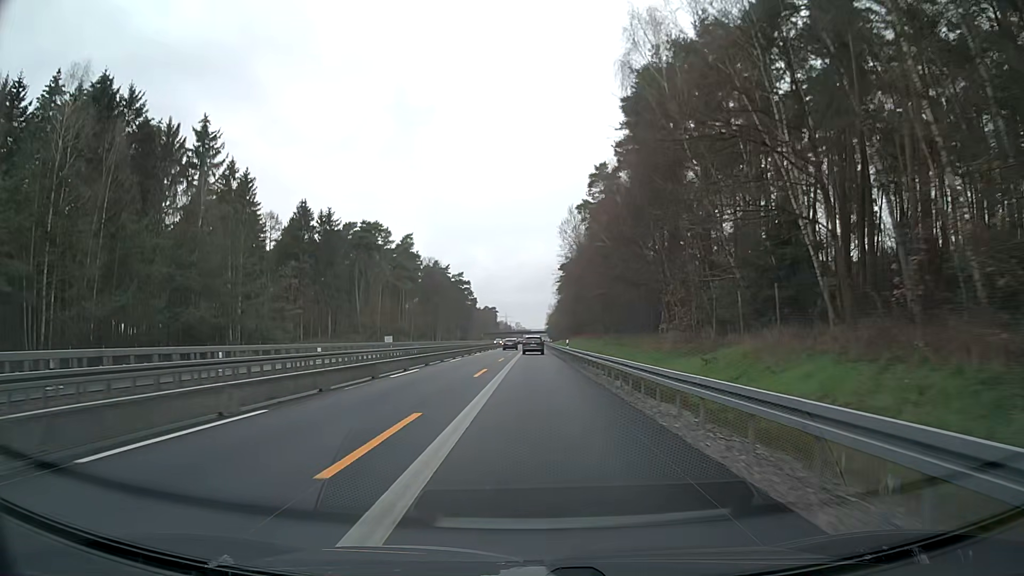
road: motorway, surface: asphalt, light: Day
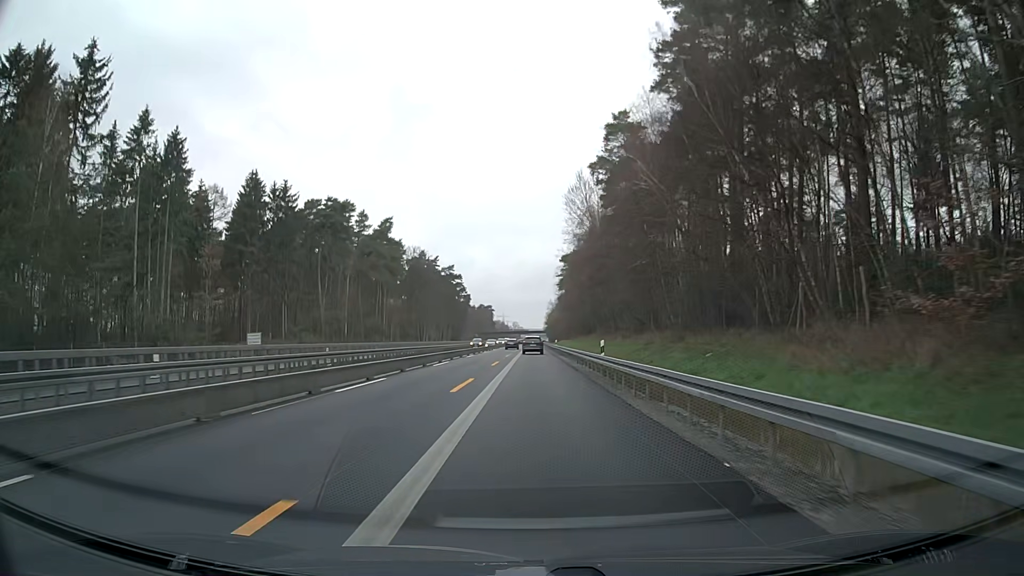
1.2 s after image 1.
(-0.1, +25.0) m; 0°
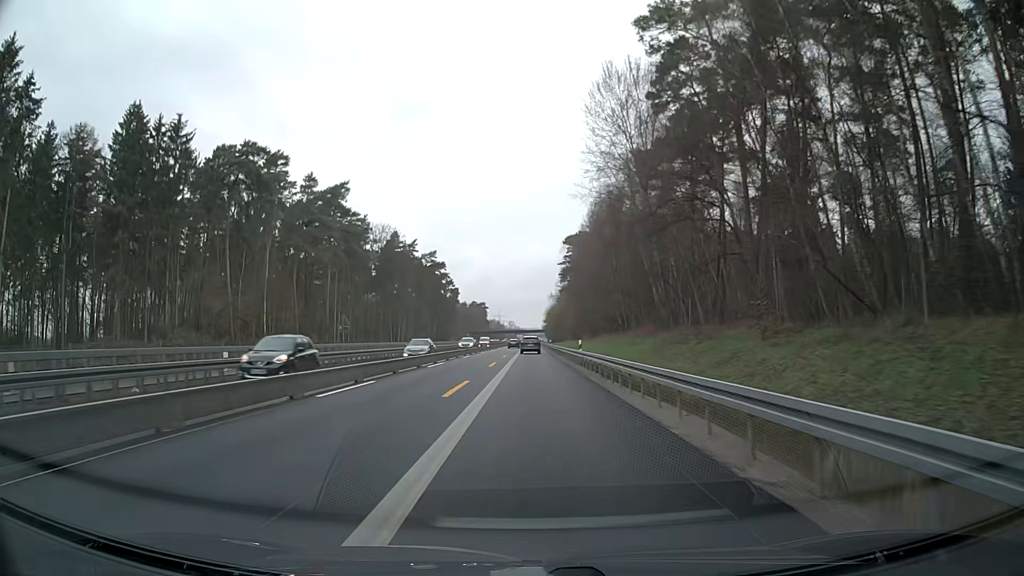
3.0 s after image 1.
(+0.3, +37.5) m; +1°
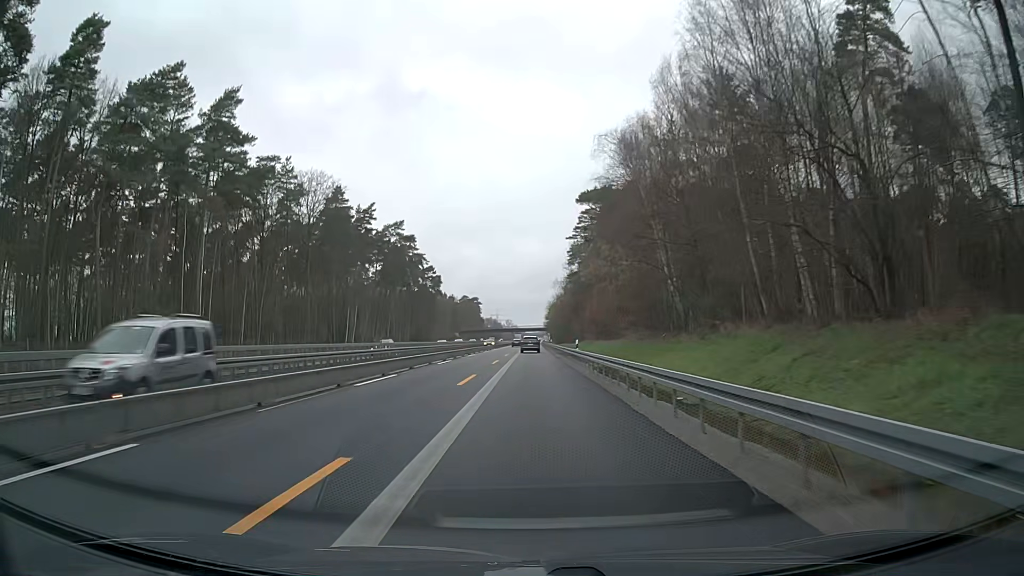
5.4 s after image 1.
(+0.2, +50.1) m; 0°
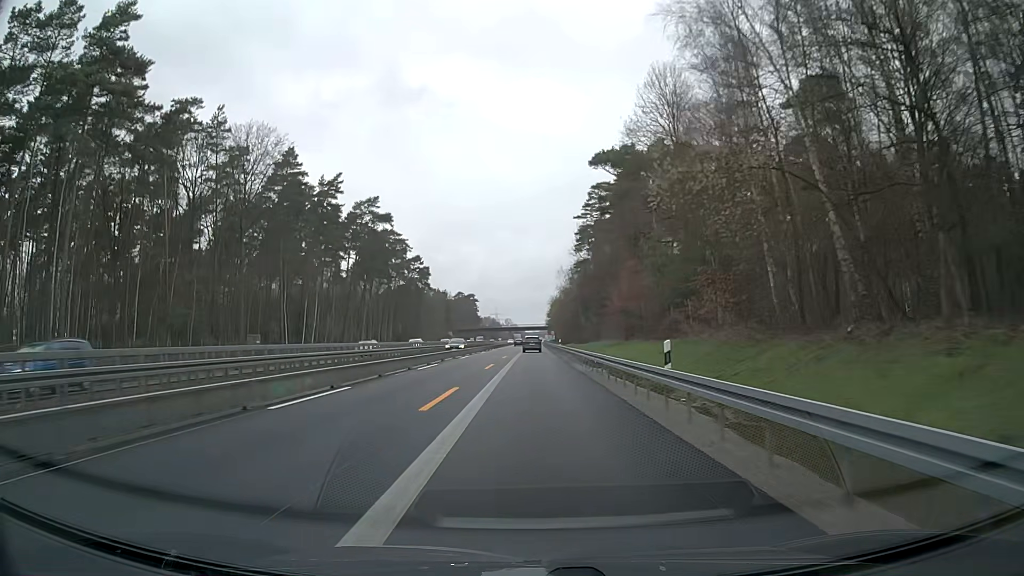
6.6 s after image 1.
(-0.1, +25.0) m; 0°
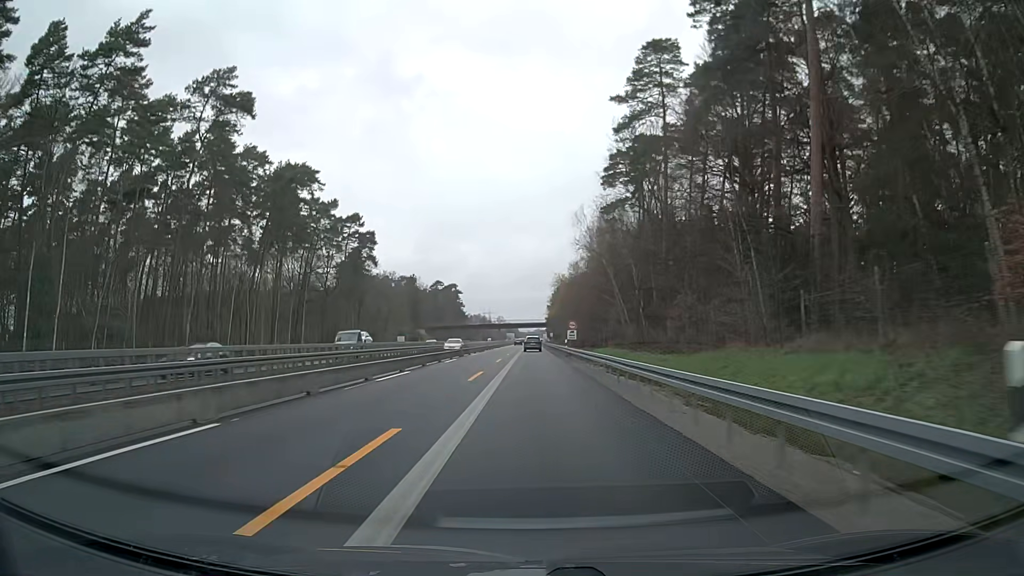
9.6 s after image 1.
(+0.3, +62.5) m; 0°
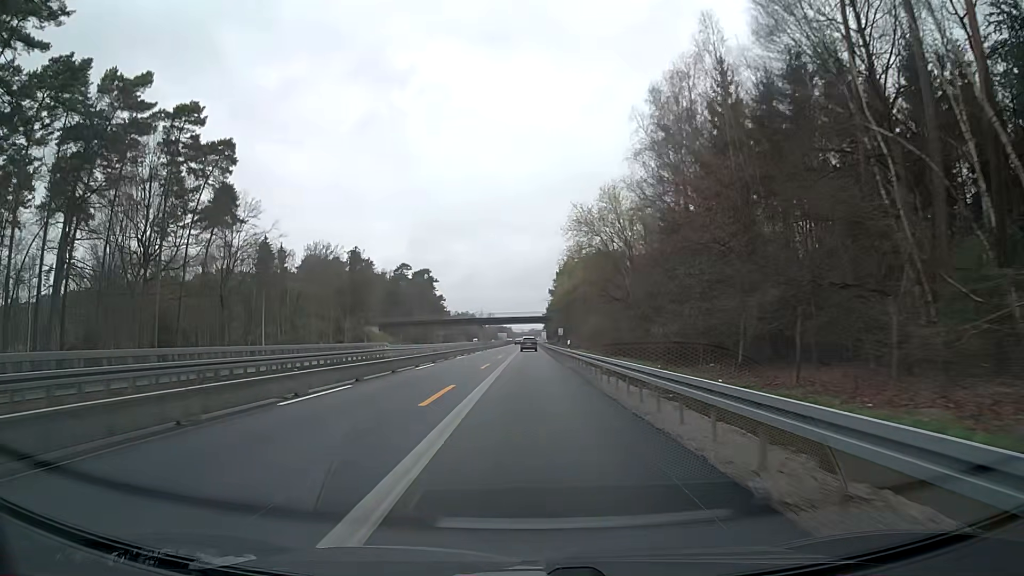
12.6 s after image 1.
(+0.4, +62.5) m; +1°
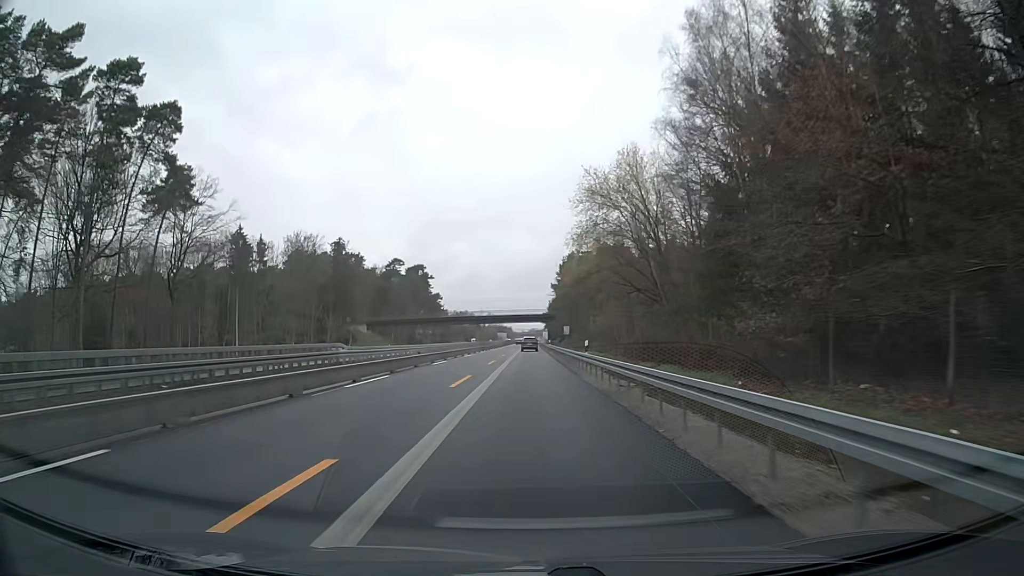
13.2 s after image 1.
(0.0, +12.5) m; -1°
(0, +10) (0, +20) (0, +30) (0, +40) (0, +50) (0, +60) (0, +70) (+1, +80) (+1, +90) (+1, +100) m
